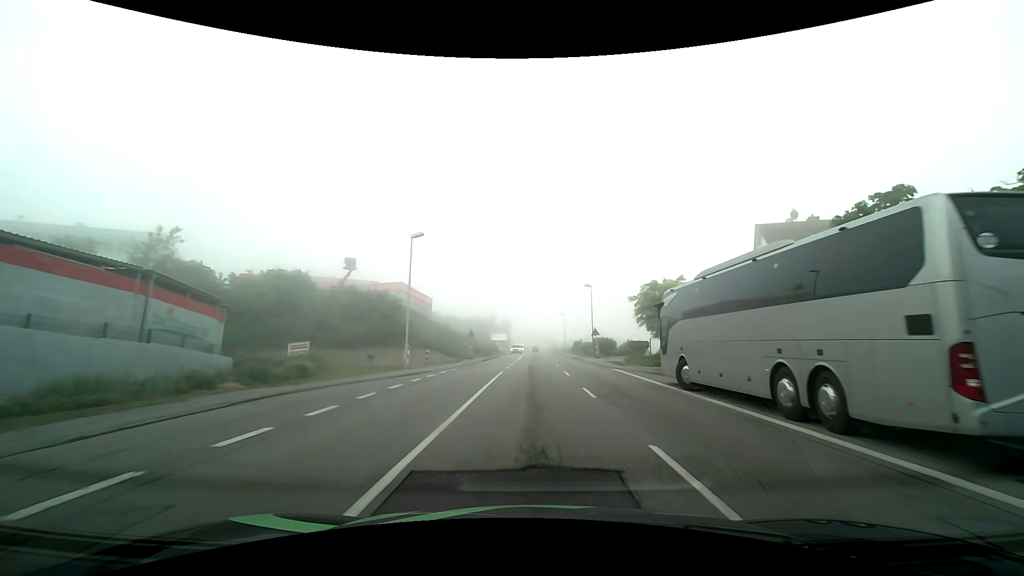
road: tertiary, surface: asphalt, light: Day
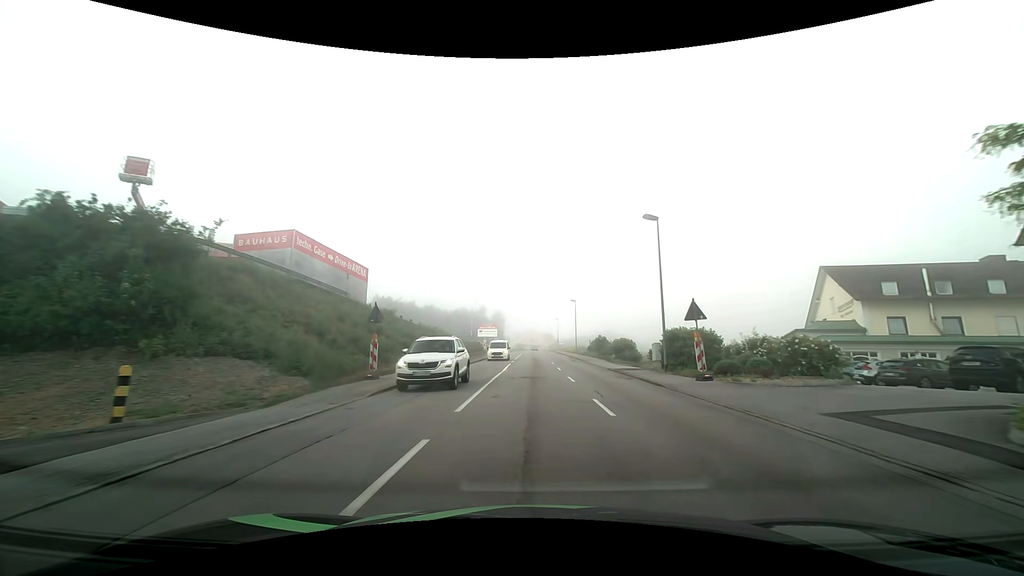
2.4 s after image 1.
(-0.2, +30.4) m; 0°
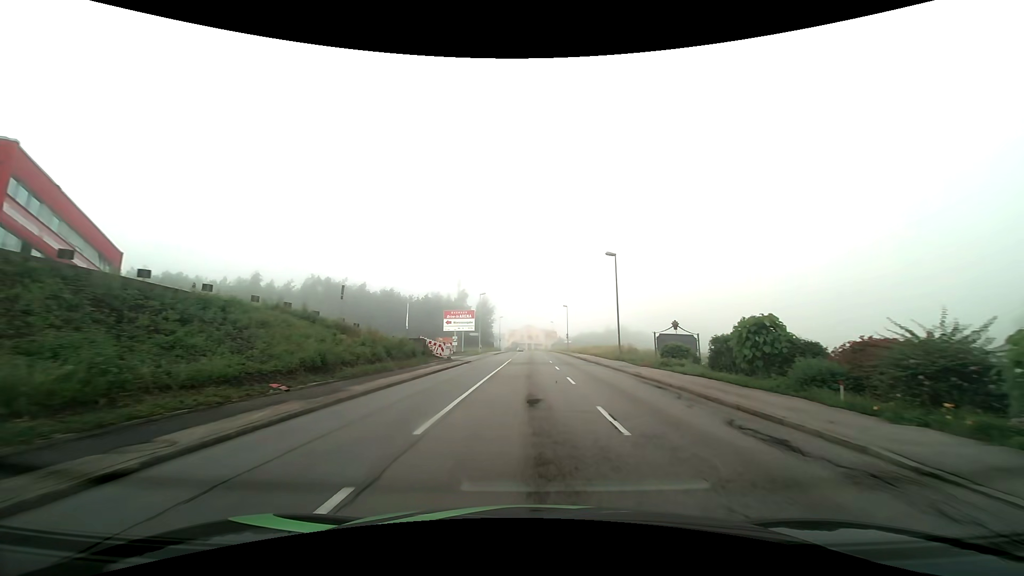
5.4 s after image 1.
(+0.2, +38.3) m; 0°
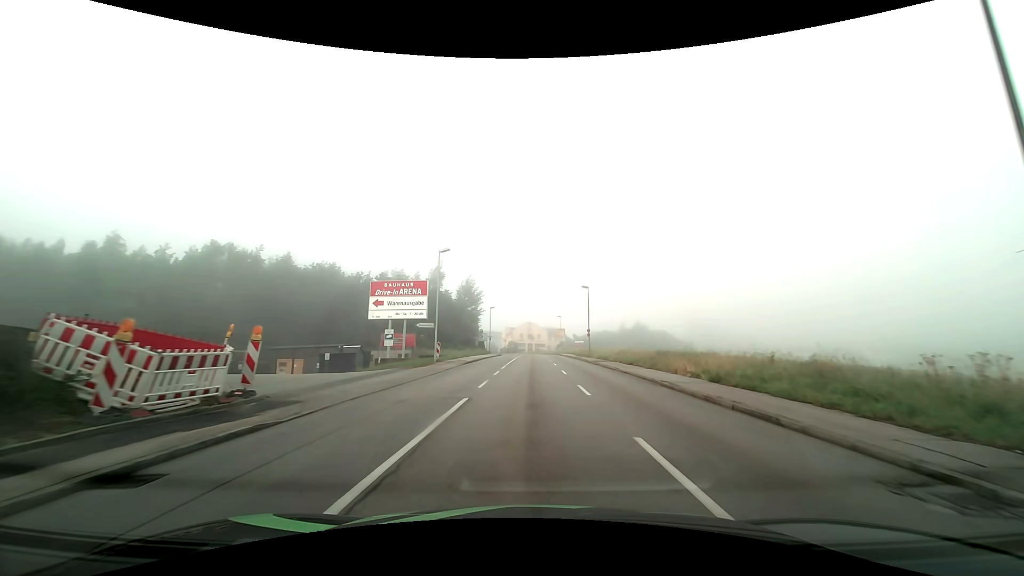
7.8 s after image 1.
(-0.2, +30.6) m; 0°
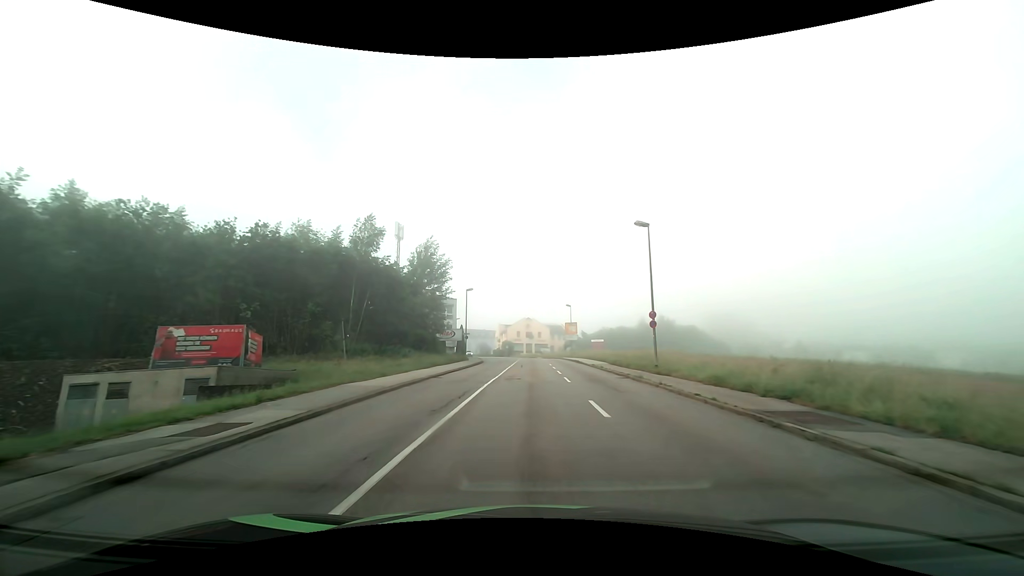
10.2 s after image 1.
(+0.1, +30.6) m; 0°
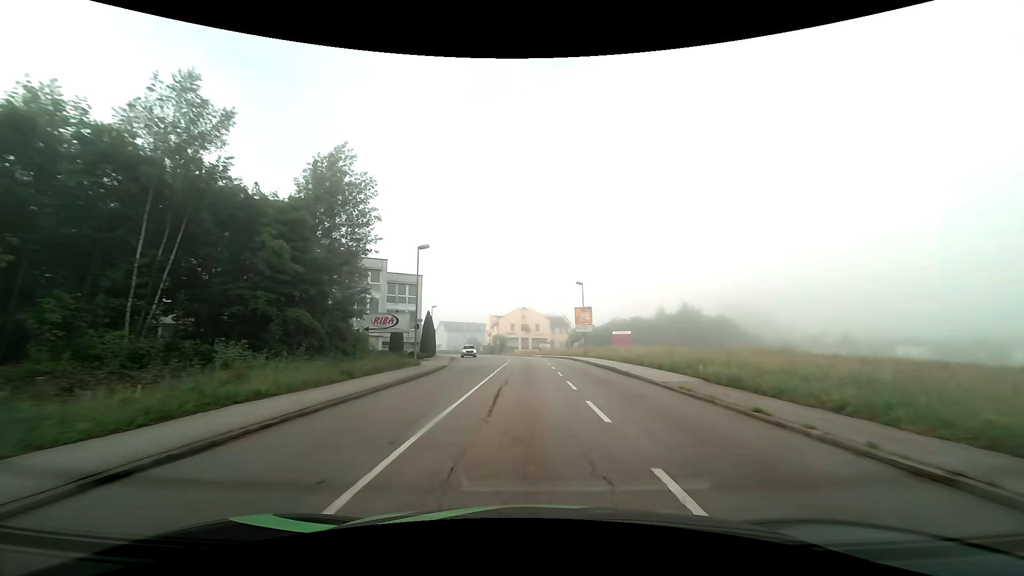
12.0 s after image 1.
(0.0, +23.0) m; 0°
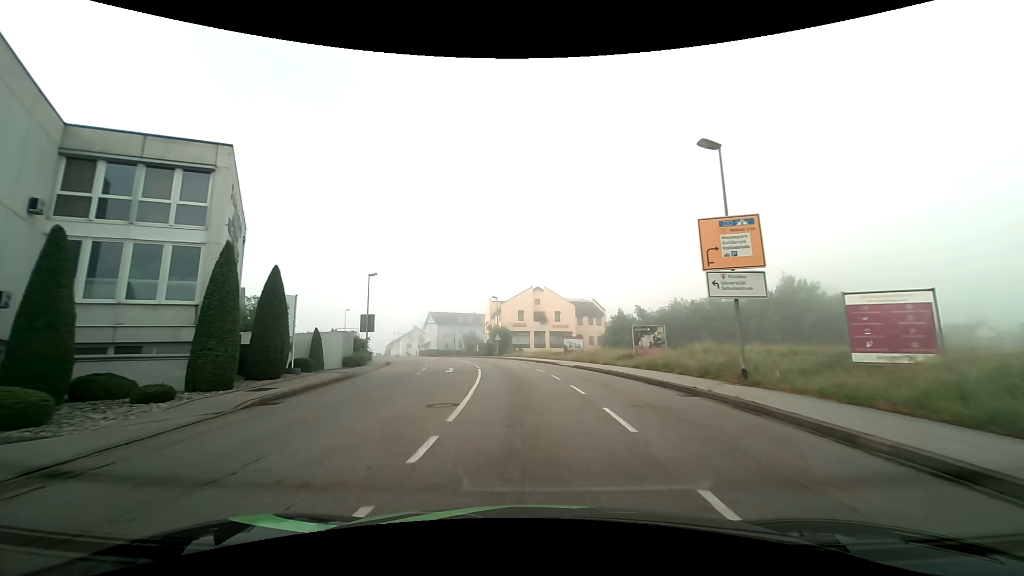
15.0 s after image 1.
(-0.3, +38.3) m; -2°
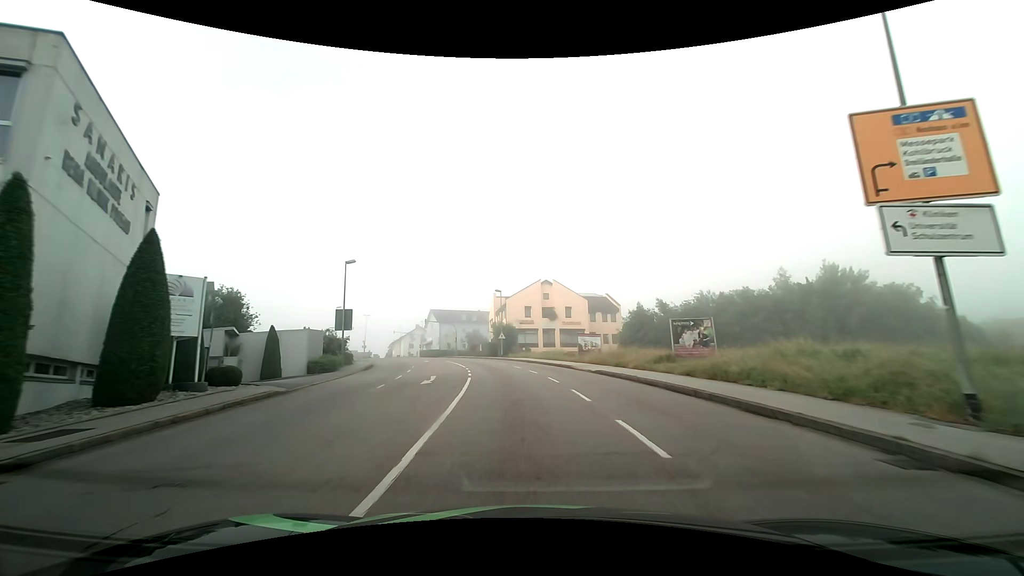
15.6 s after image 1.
(0.0, +7.7) m; -1°
(0, +10) (-1, +20) (-2, +30) (-4, +40) (-7, +49) (-10, +59) (-14, +68) (-18, +77) (-22, +86) (-27, +95) m
